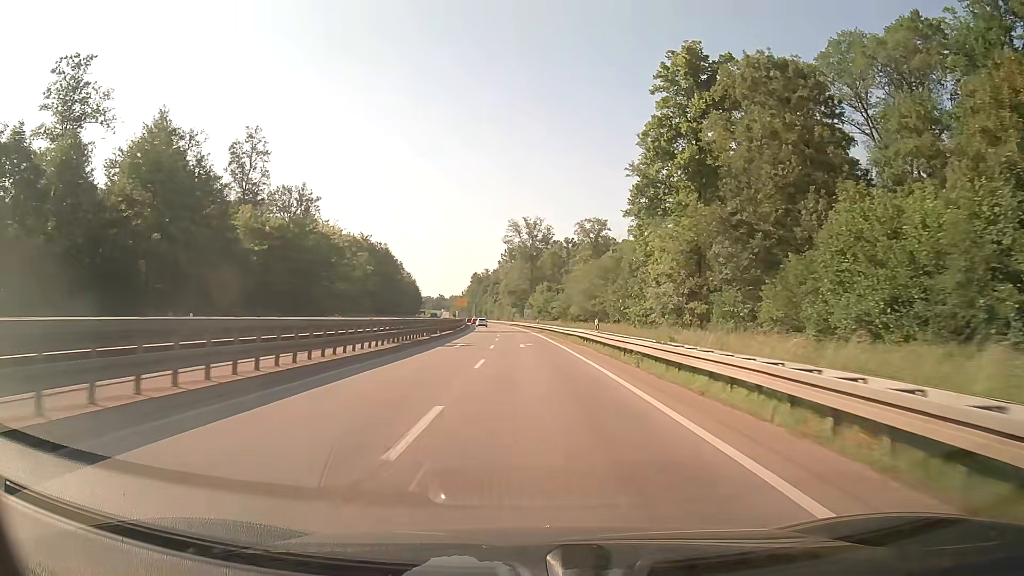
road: trunk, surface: asphalt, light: Day
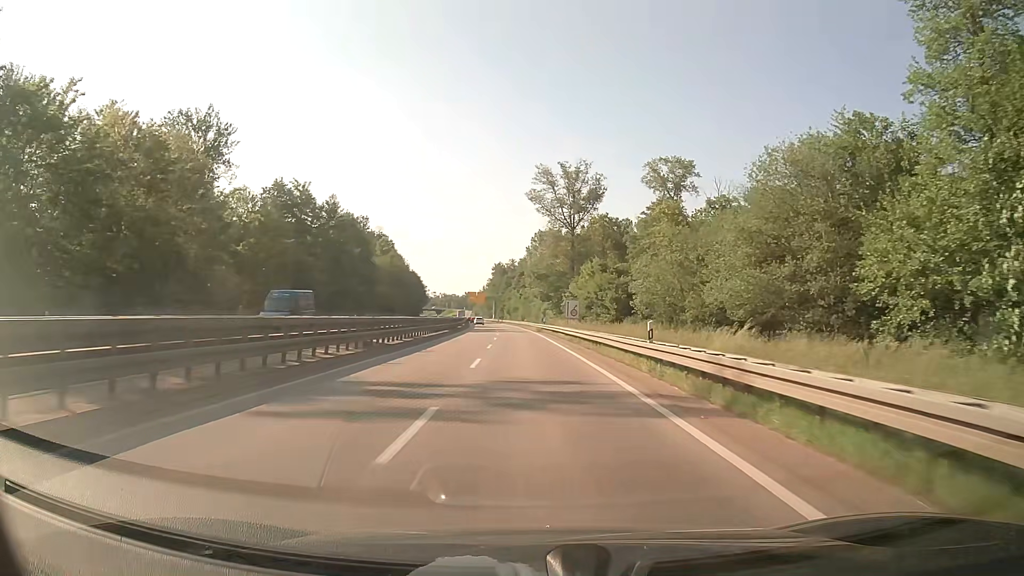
(-1.4, +59.8) m; -3°
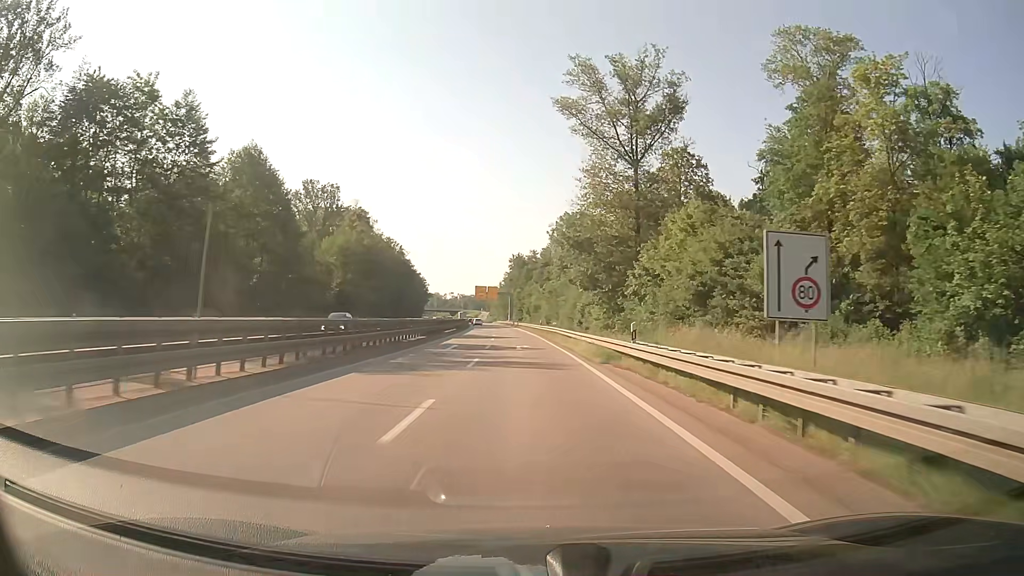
(-0.8, +46.6) m; -2°
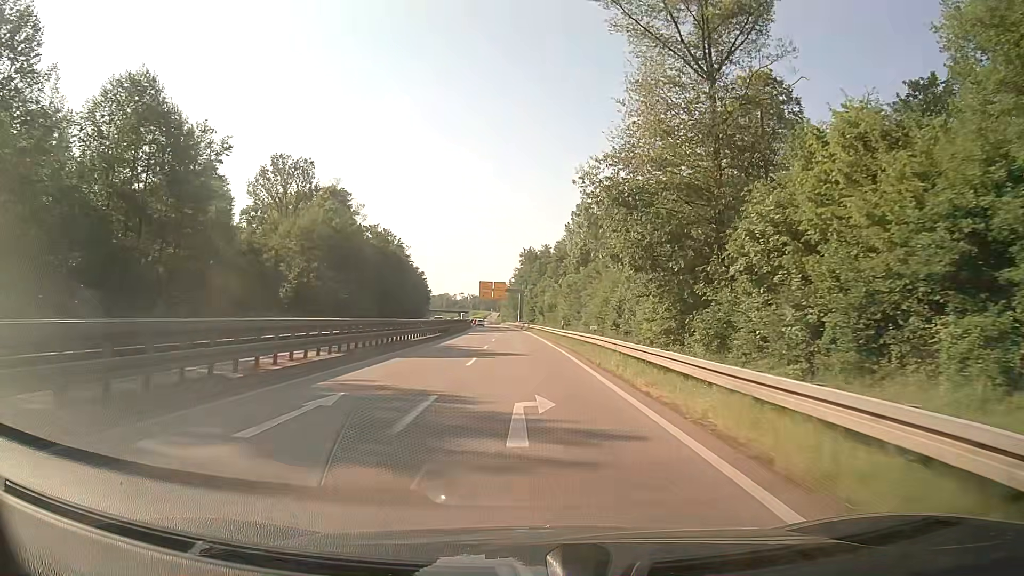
(-0.2, +23.1) m; -1°
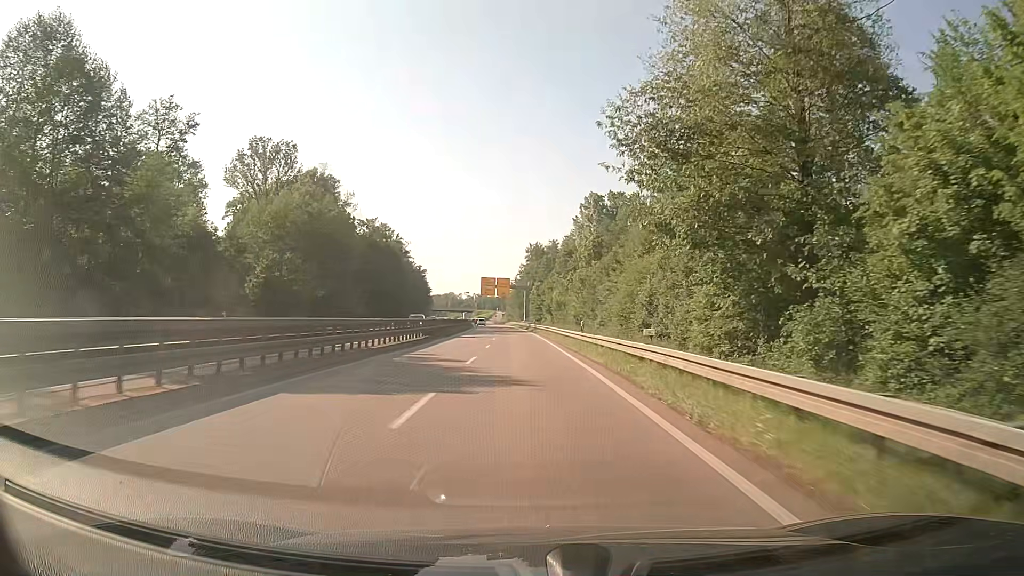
(-0.1, +11.6) m; -1°
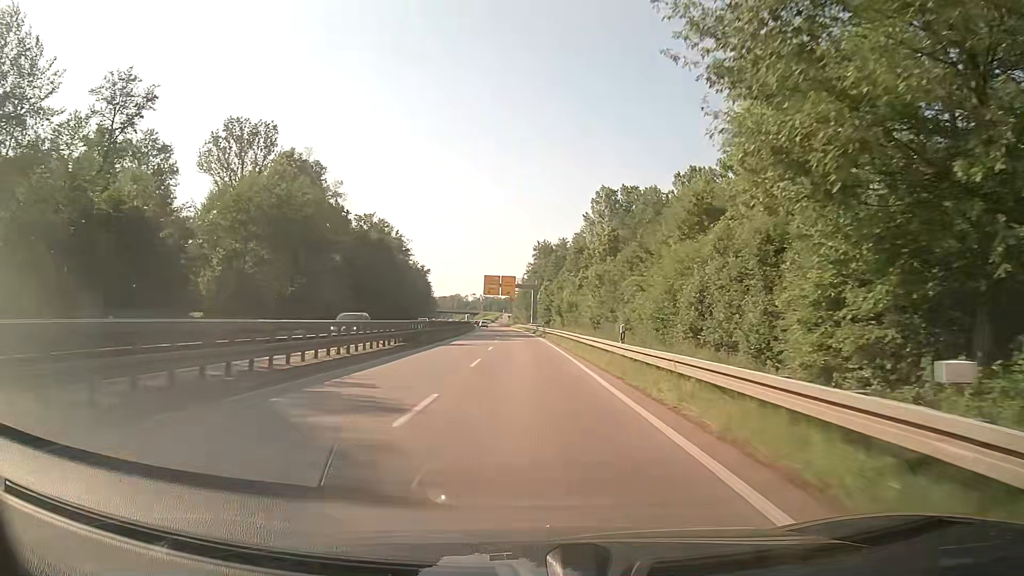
(-0.1, +11.6) m; -1°
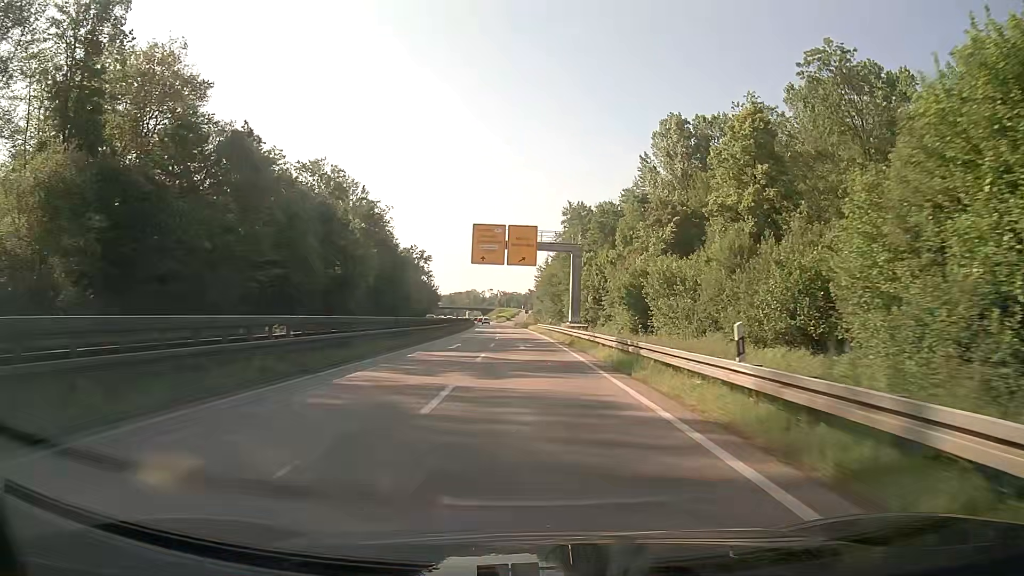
(-1.4, +58.6) m; -2°
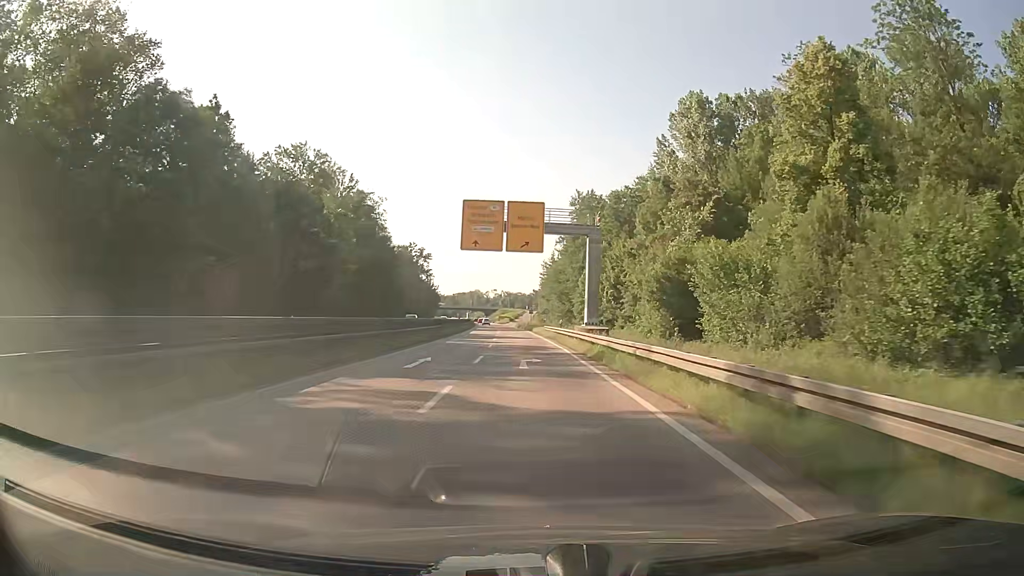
(0.0, +11.8) m; 0°
(0, +10) (0, +20) (0, +30) (0, +40) (-1, +50) (-1, +60) (-1, +70) (-2, +80) (-2, +90) (-3, +100) m
